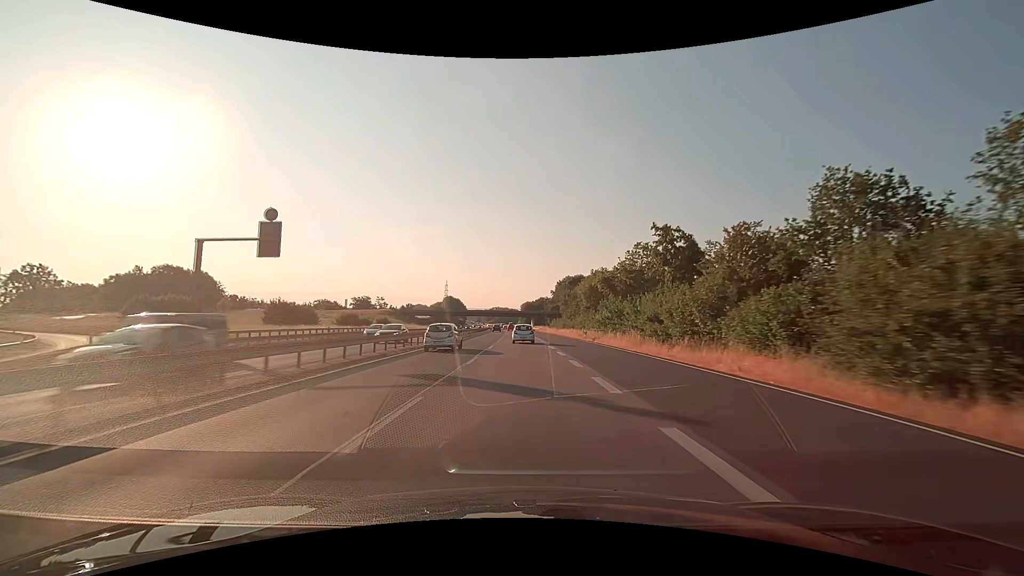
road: trunk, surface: asphalt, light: Day
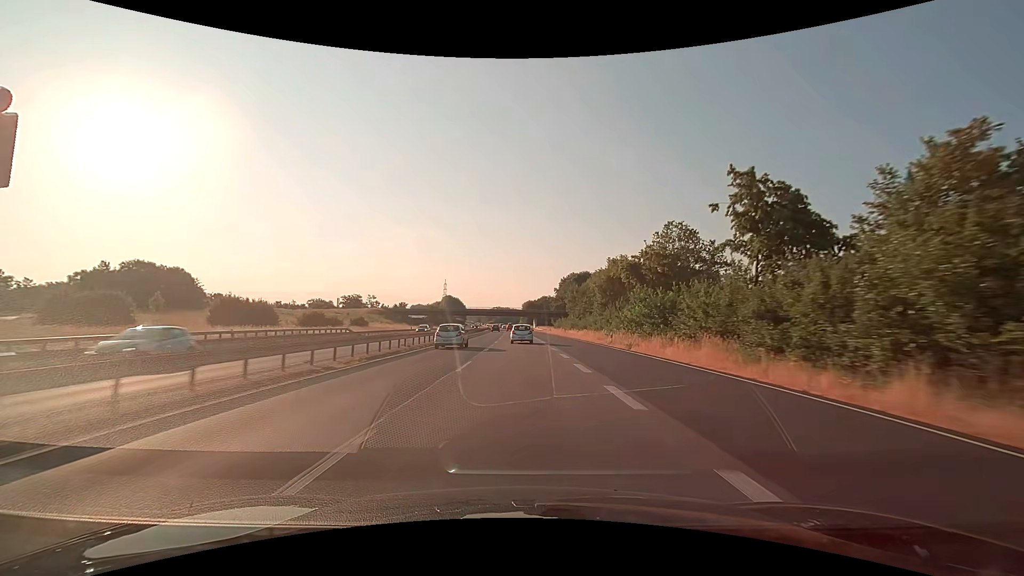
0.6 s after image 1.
(0.0, +15.1) m; 0°
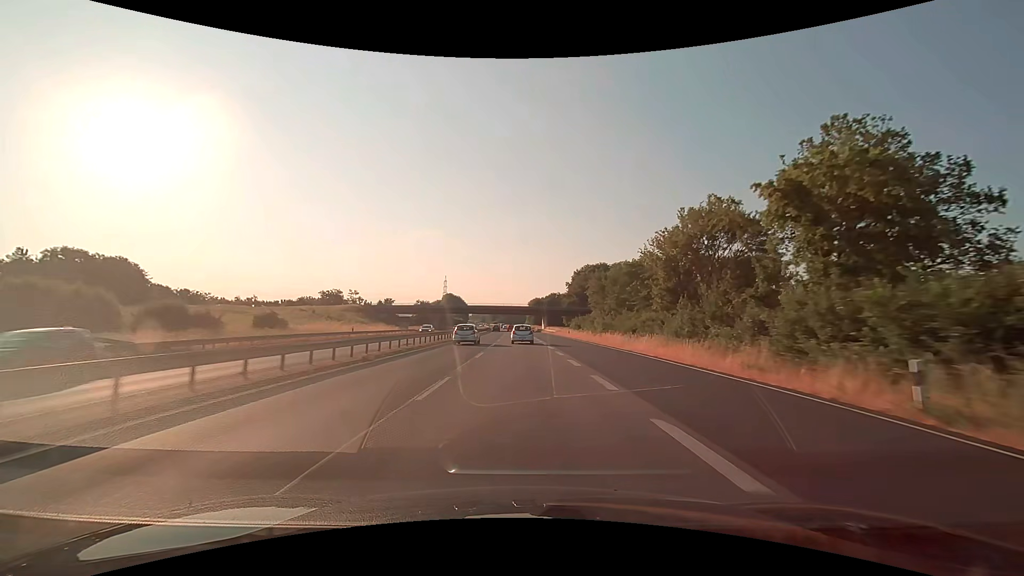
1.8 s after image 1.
(-0.2, +30.2) m; -1°
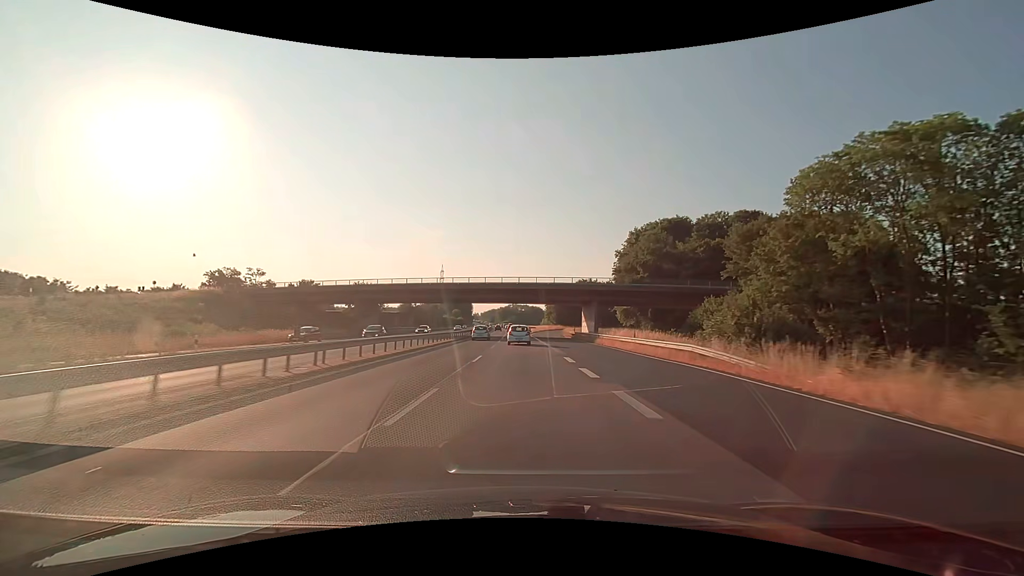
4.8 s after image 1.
(-1.1, +75.7) m; -2°
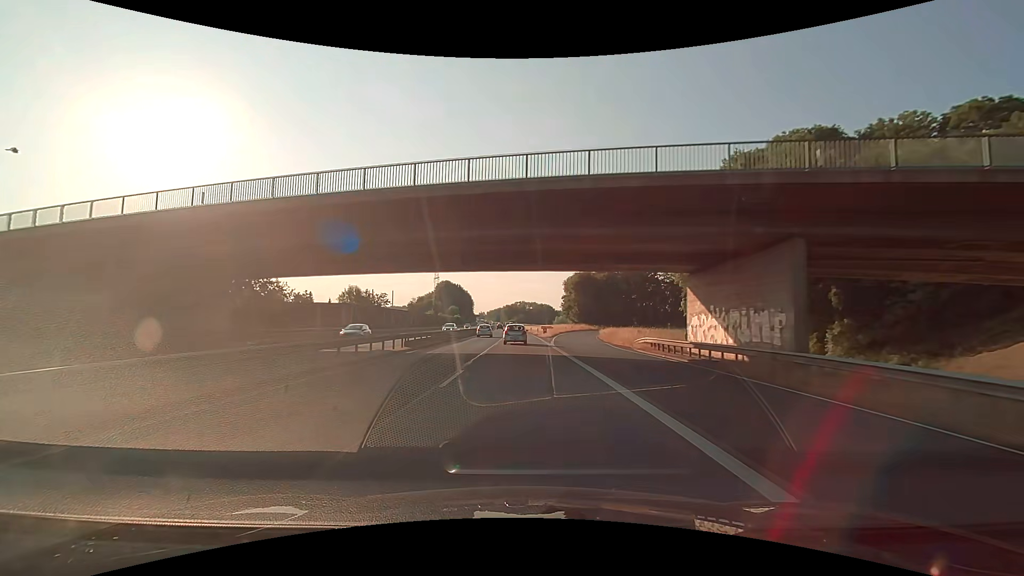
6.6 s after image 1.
(-0.4, +45.1) m; -1°
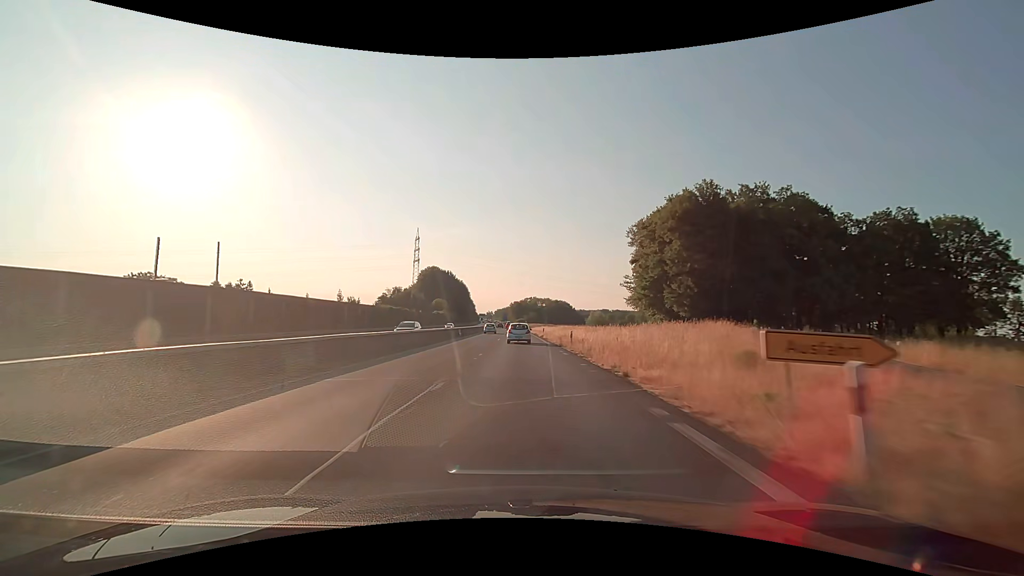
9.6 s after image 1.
(-0.6, +74.5) m; -1°
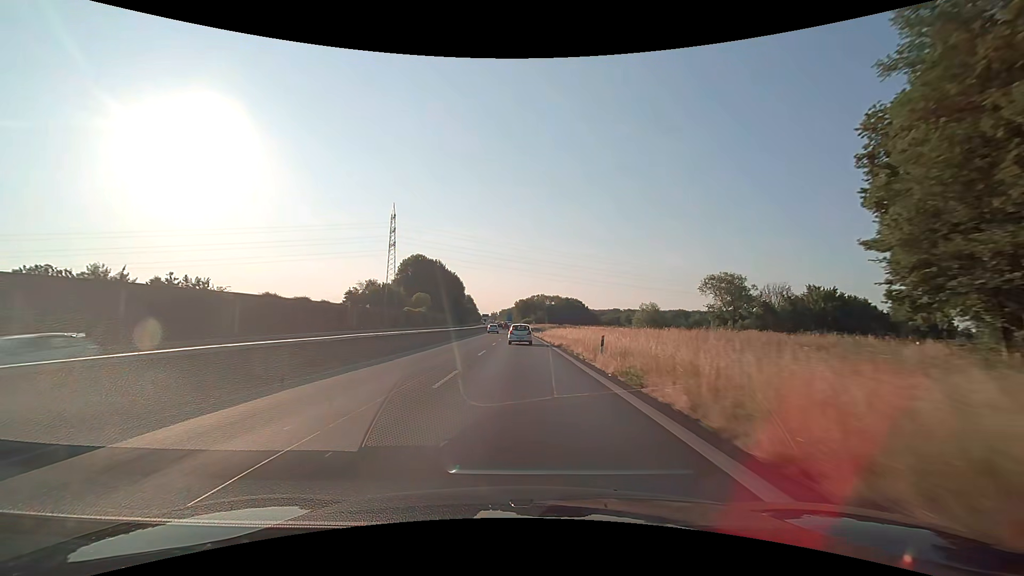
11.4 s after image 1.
(-0.4, +44.5) m; -1°
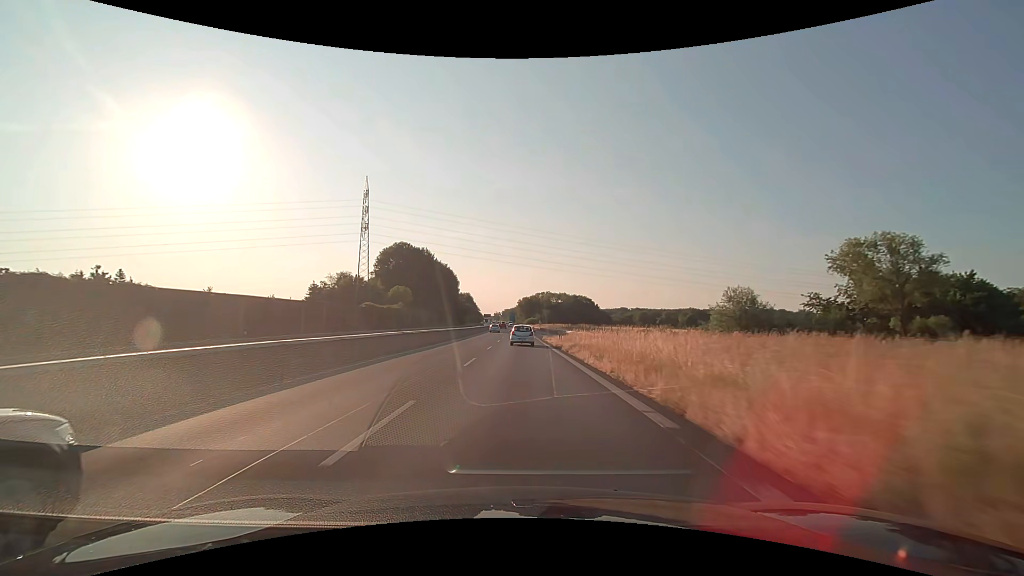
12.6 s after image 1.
(0.0, +29.5) m; 0°
(0, +10) (0, +20) (0, +30) (0, +40) (0, +50) (0, +60) (-1, +70) (-1, +80) (-1, +90) (-1, +100) m
